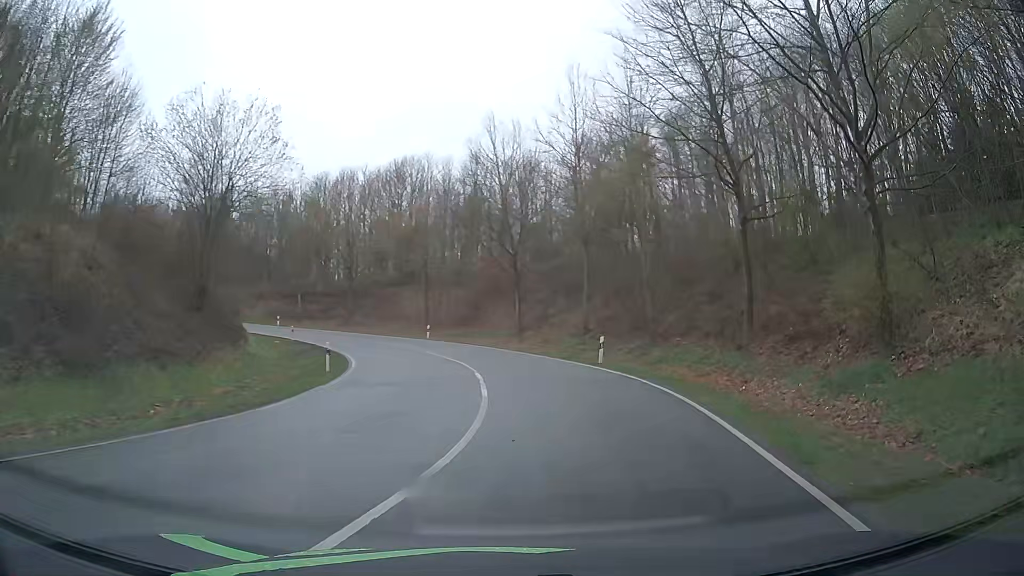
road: primary_link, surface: asphalt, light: Day
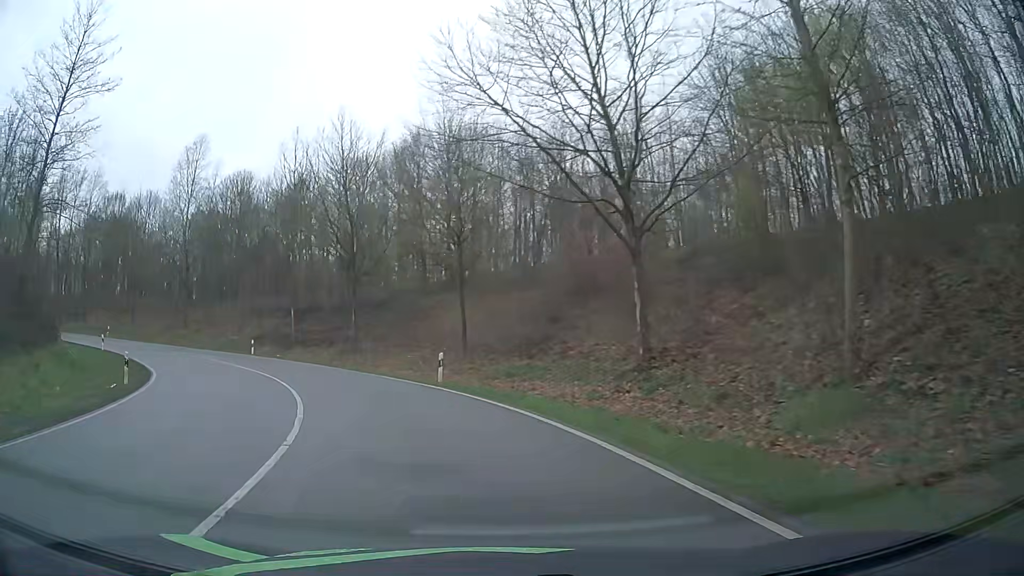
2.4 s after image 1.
(+0.7, +27.5) m; -8°
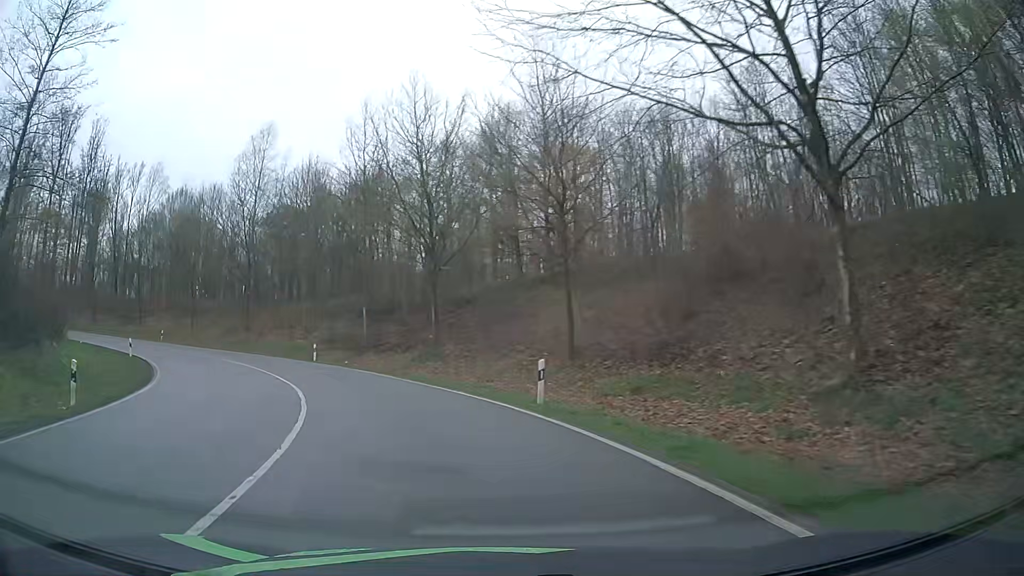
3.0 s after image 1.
(-0.5, +7.5) m; -9°
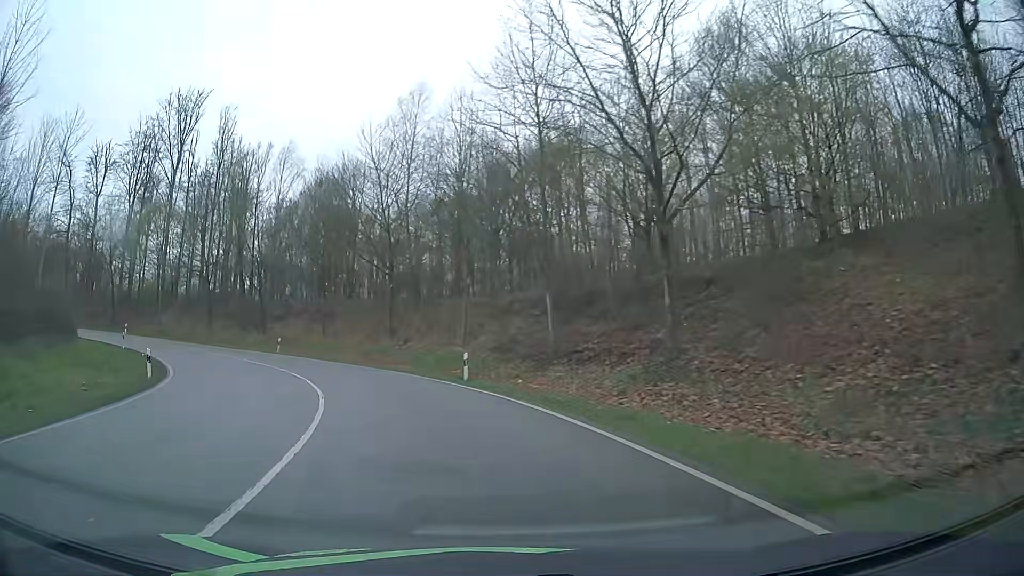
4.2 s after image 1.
(-2.2, +15.5) m; -16°
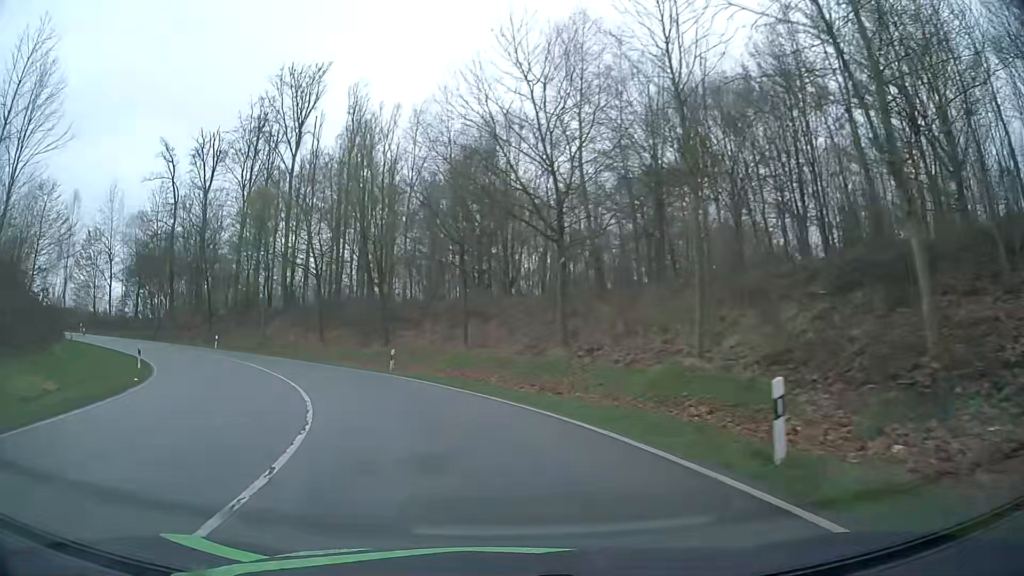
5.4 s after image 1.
(-2.3, +16.4) m; -16°
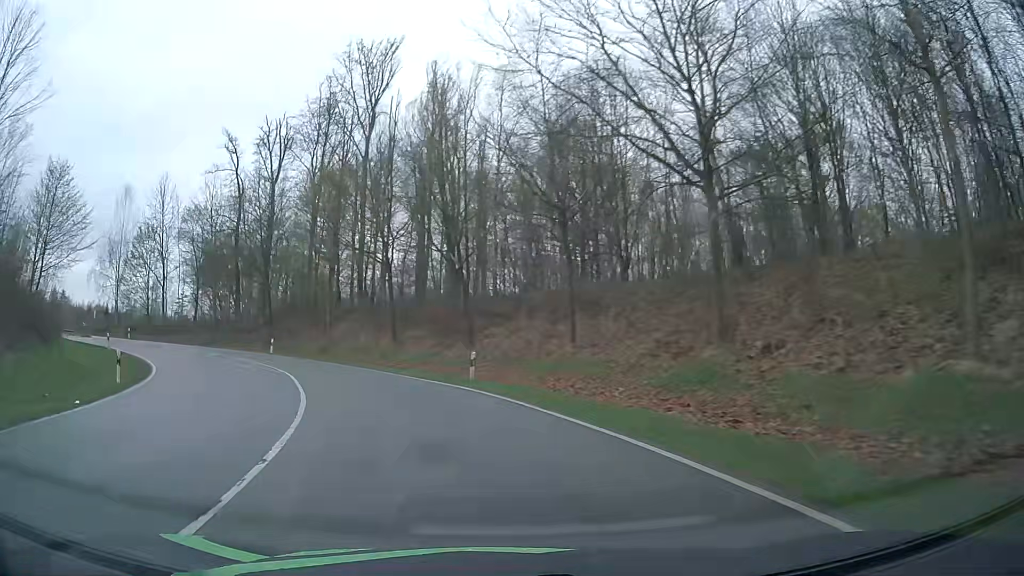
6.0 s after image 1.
(-0.6, +8.5) m; -8°
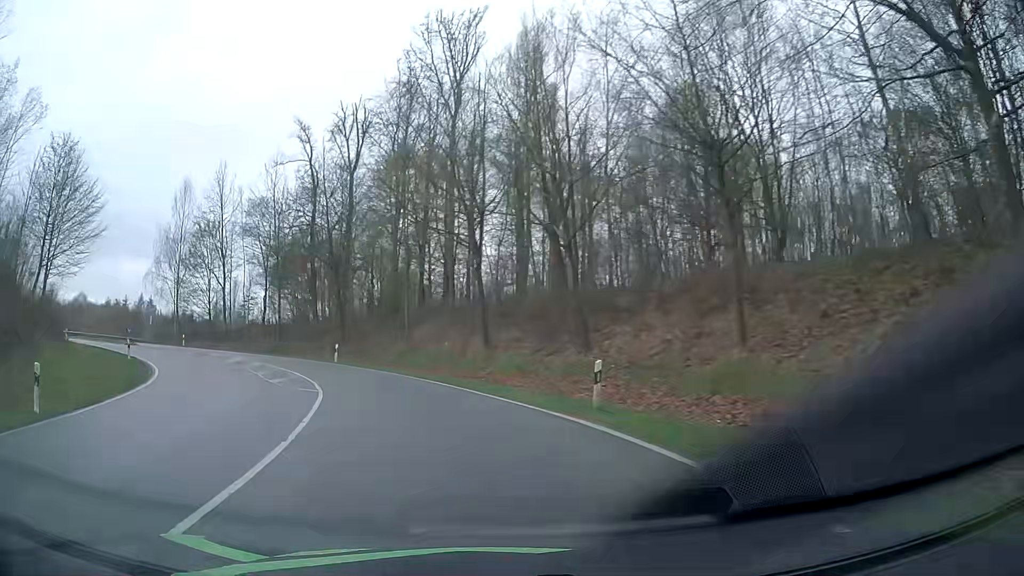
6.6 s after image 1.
(-0.7, +8.5) m; -9°
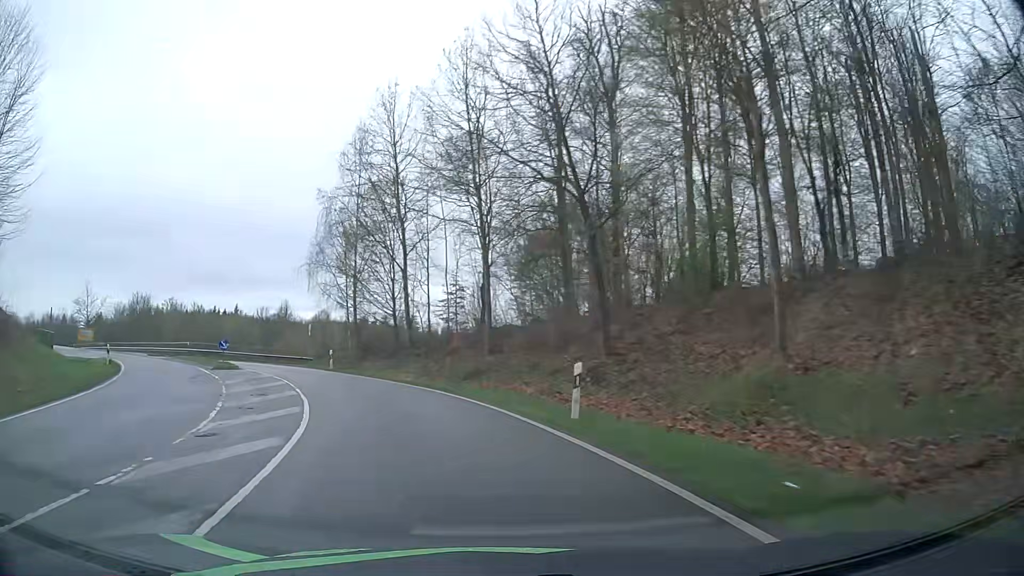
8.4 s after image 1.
(-5.1, +24.9) m; -24°
(-1, +10) (-4, +20) (-8, +28) (-14, +37) (-21, +44) (-29, +50) (-37, +56) (-45, +61) (-54, +67) (-62, +73) m
